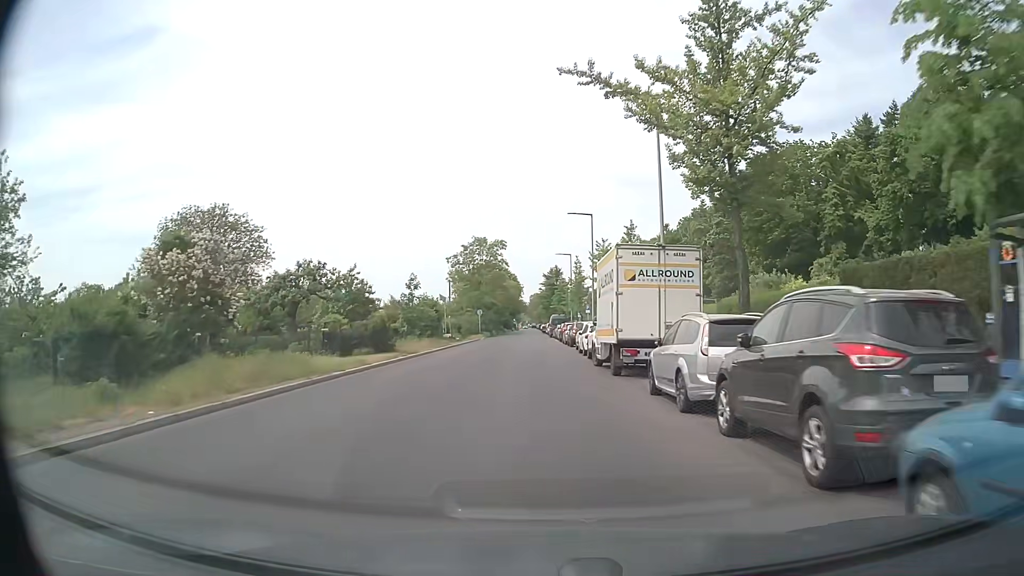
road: tertiary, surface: asphalt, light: Day
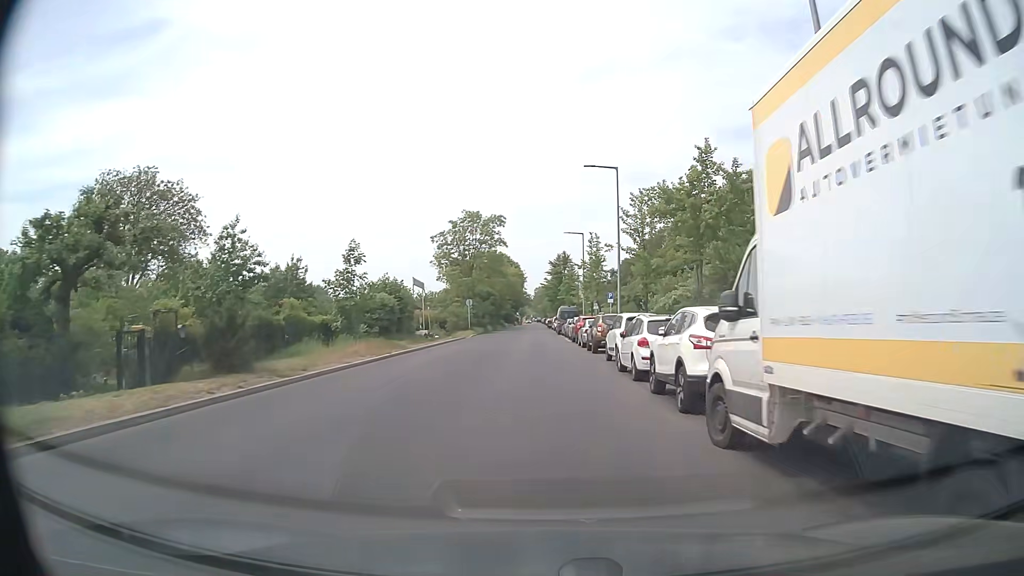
(-0.1, +15.3) m; 0°
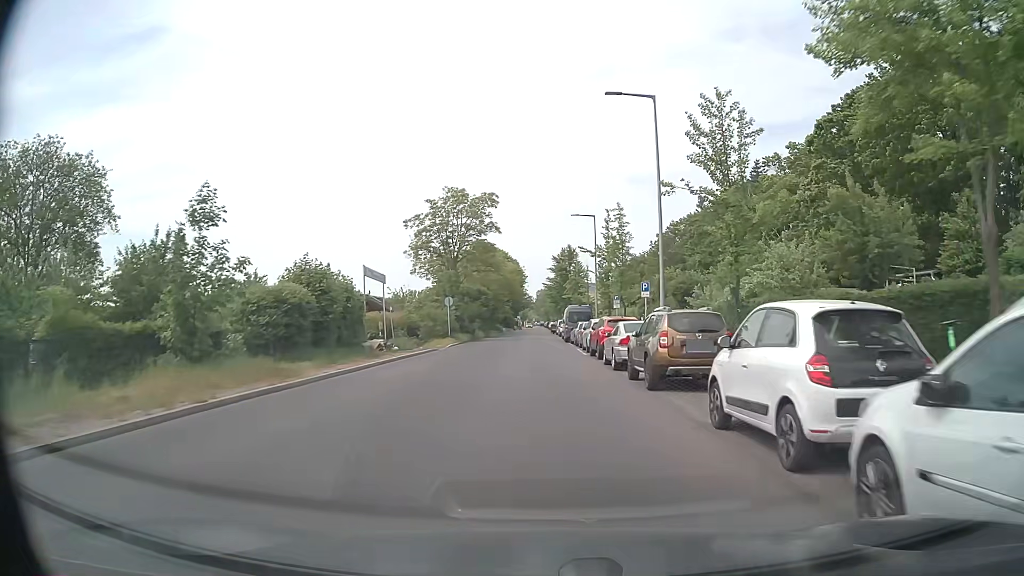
(-0.1, +13.9) m; 0°
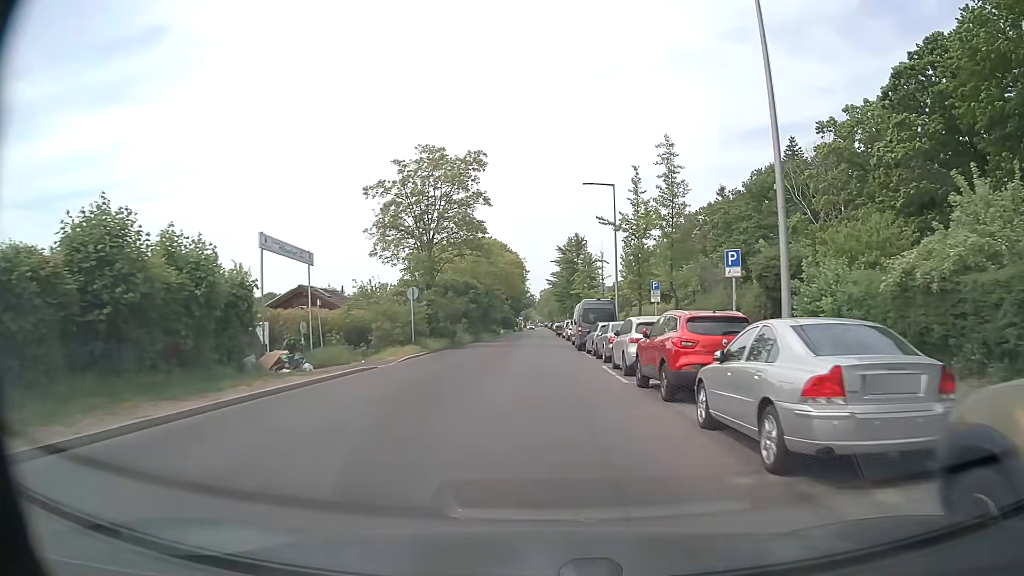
(0.0, +13.5) m; 0°
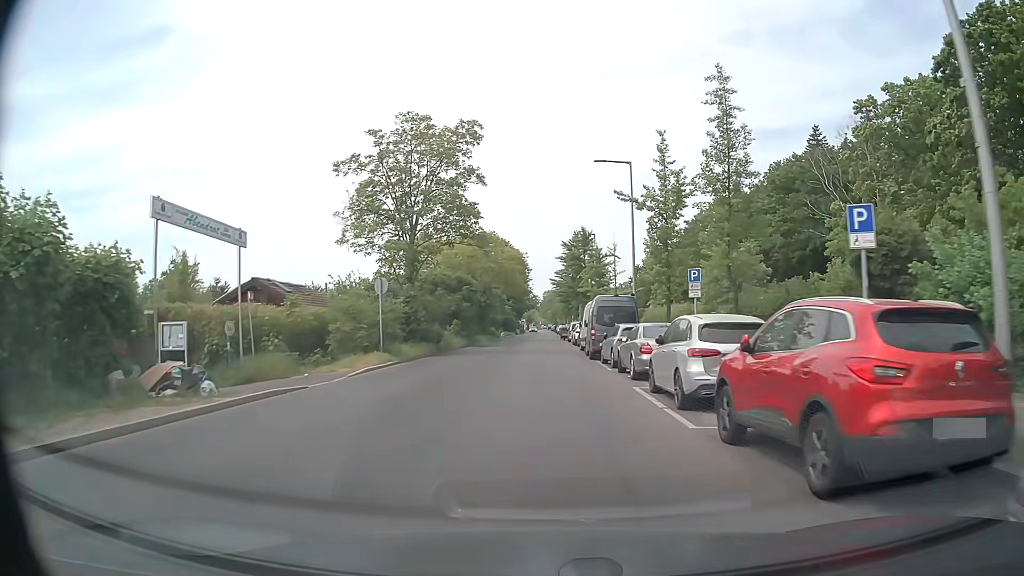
(0.0, +6.8) m; -1°
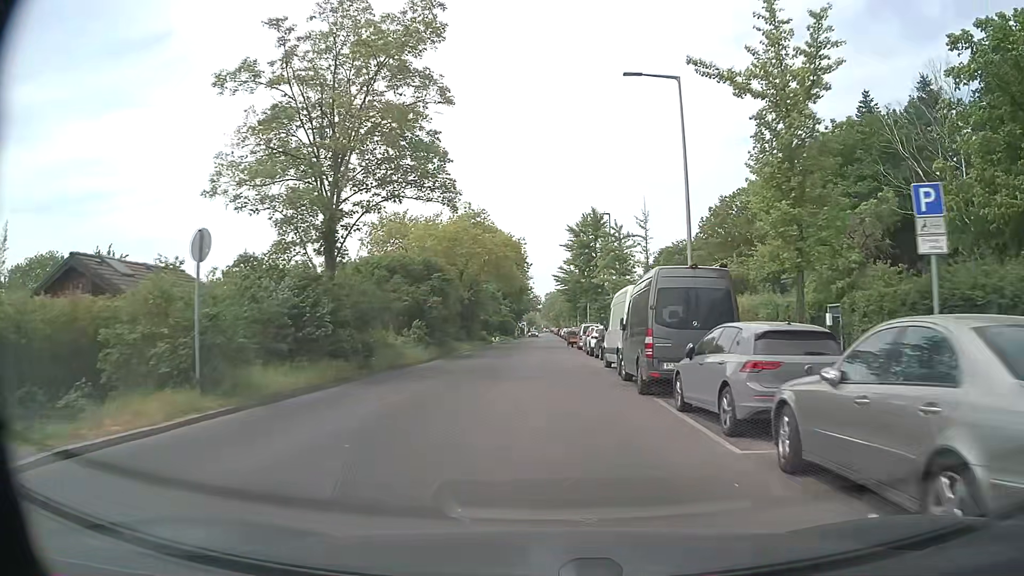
(0.0, +13.9) m; 0°
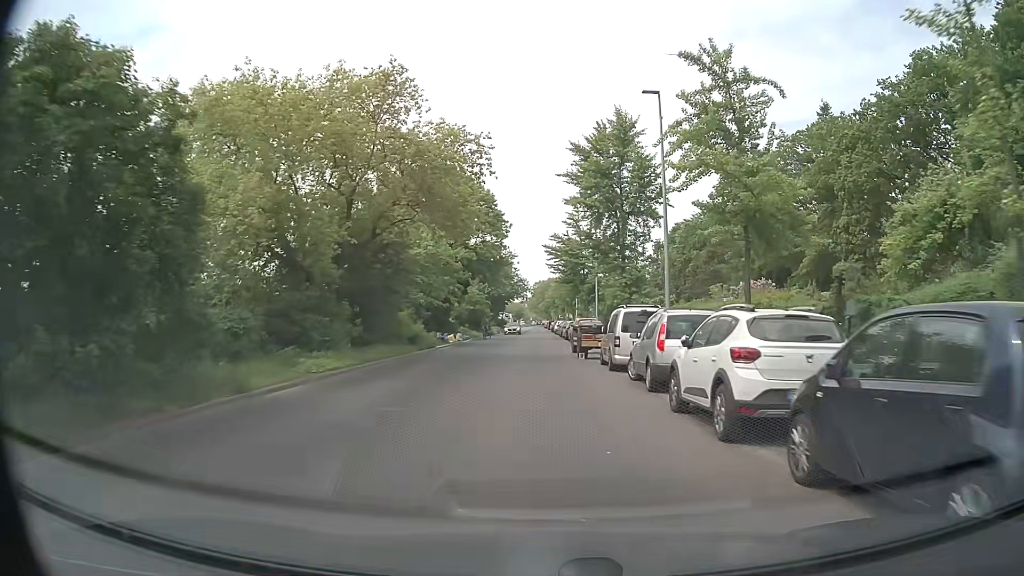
(+0.3, +27.3) m; +1°
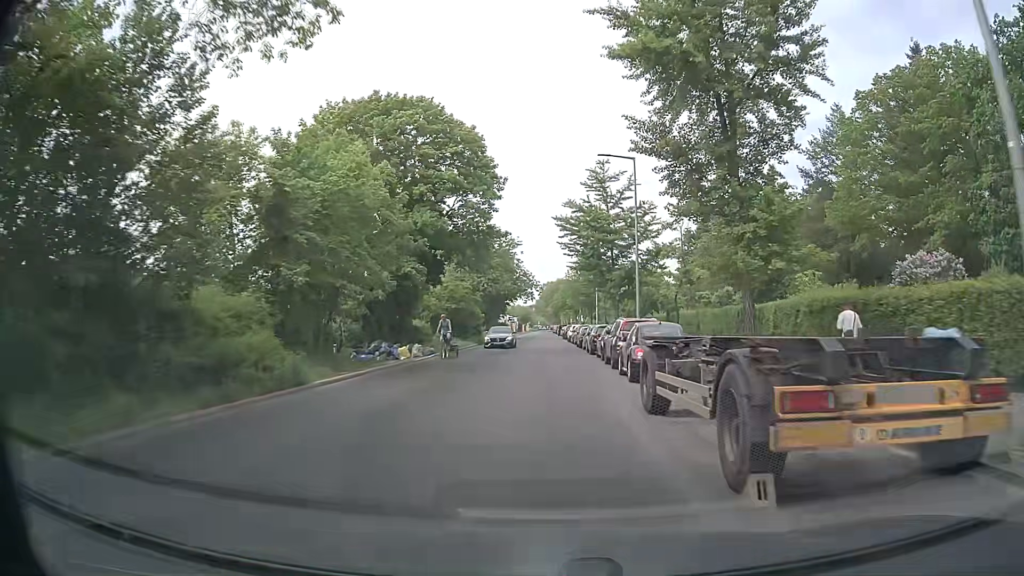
(-0.3, +20.0) m; -1°
(0, +10) (0, +20) (0, +30) (0, +40) (0, +50) (0, +60) (0, +70) (0, +80) (0, +90) (0, +100) m
